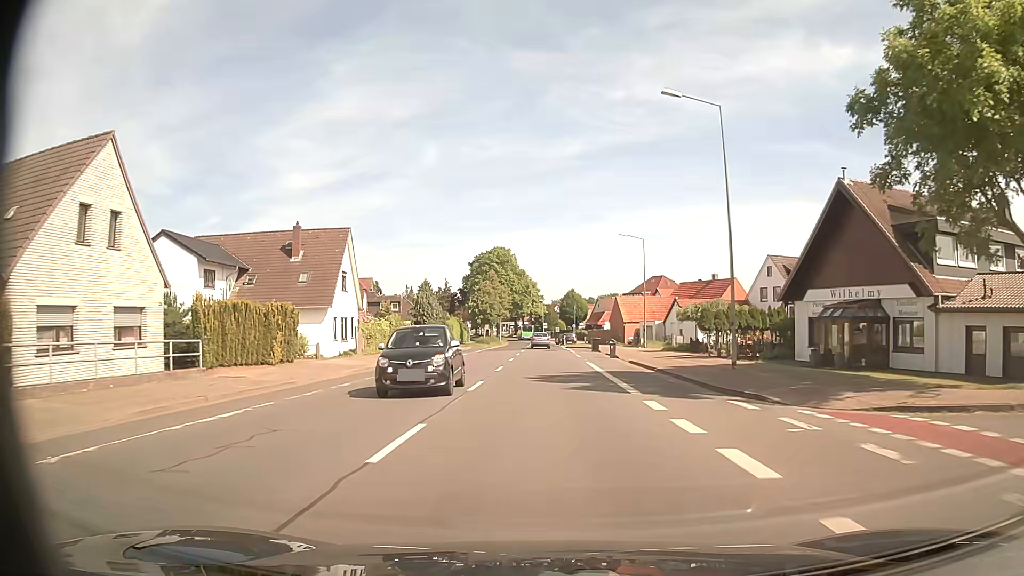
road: secondary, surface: asphalt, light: Day
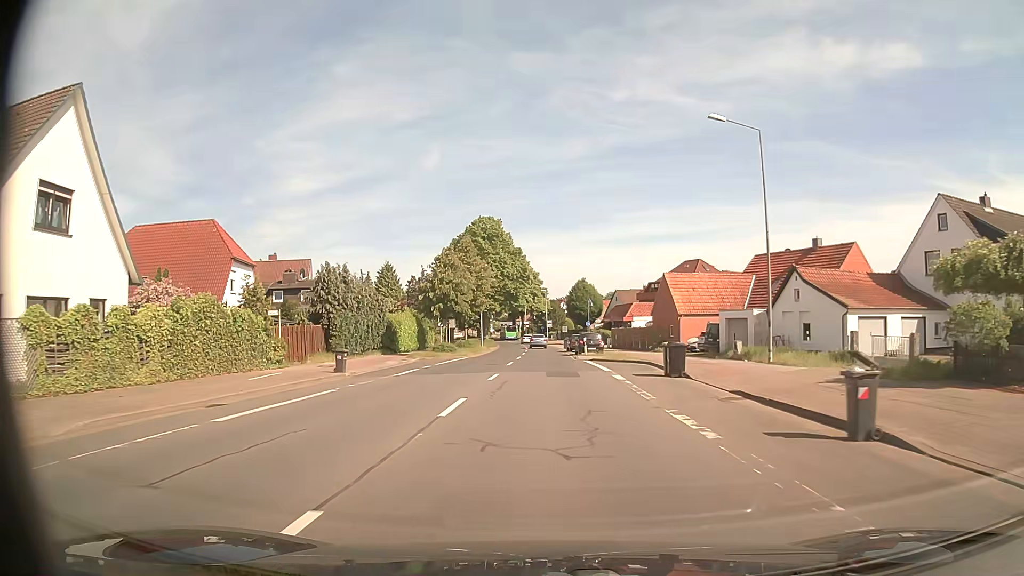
(-0.1, +31.8) m; 0°
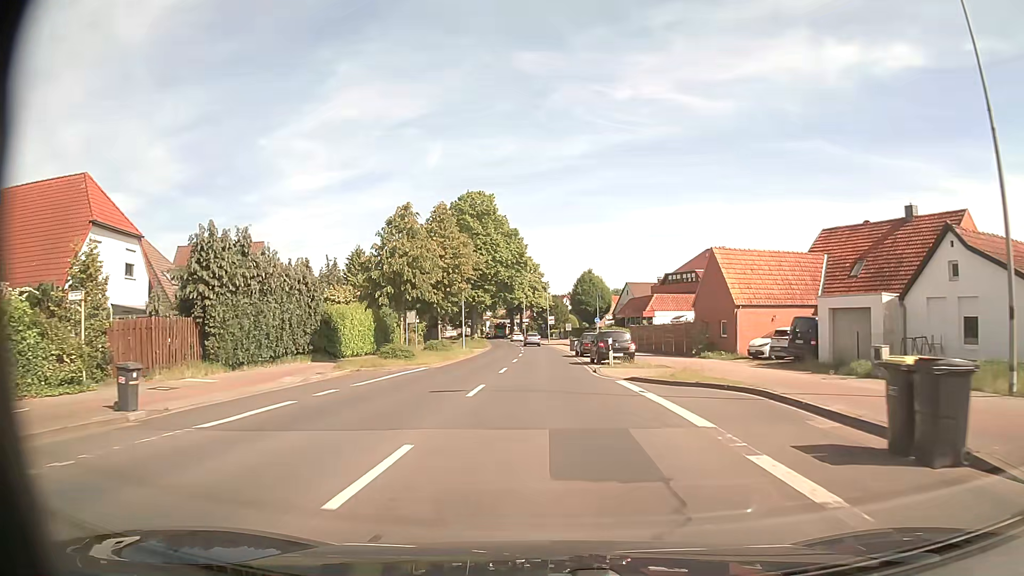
(0.0, +14.9) m; 0°
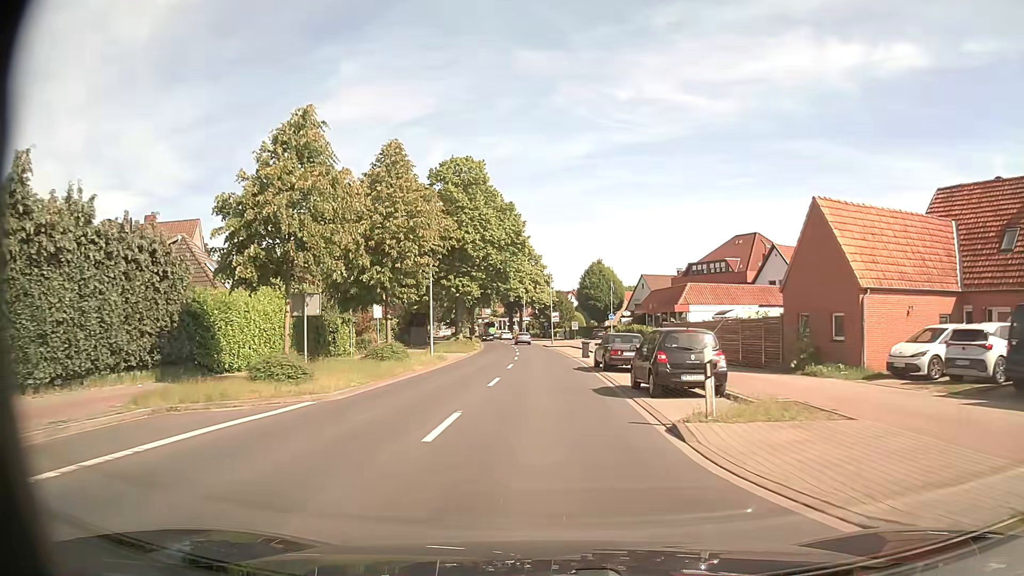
(0.0, +14.5) m; 0°
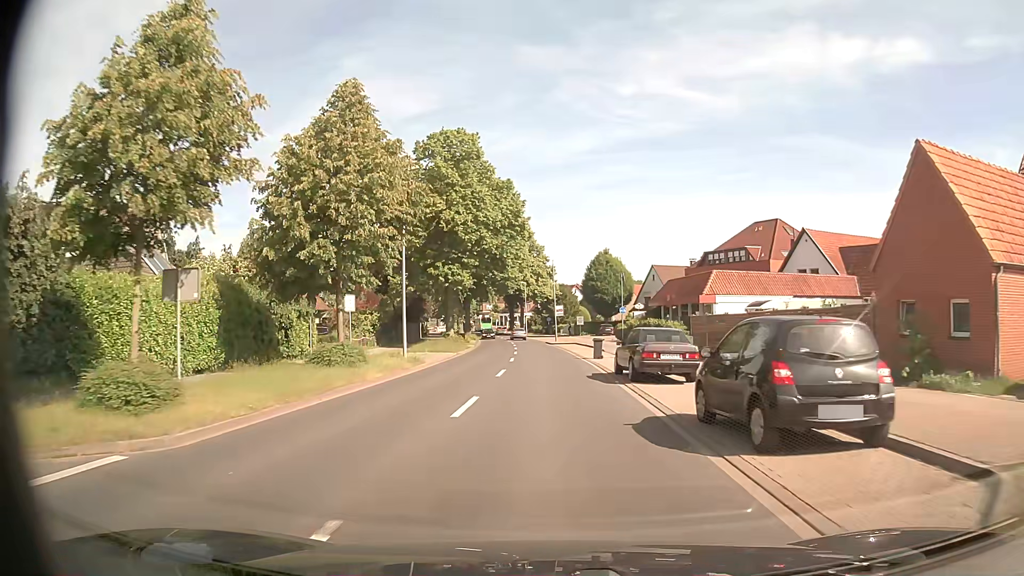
(0.0, +7.2) m; 0°
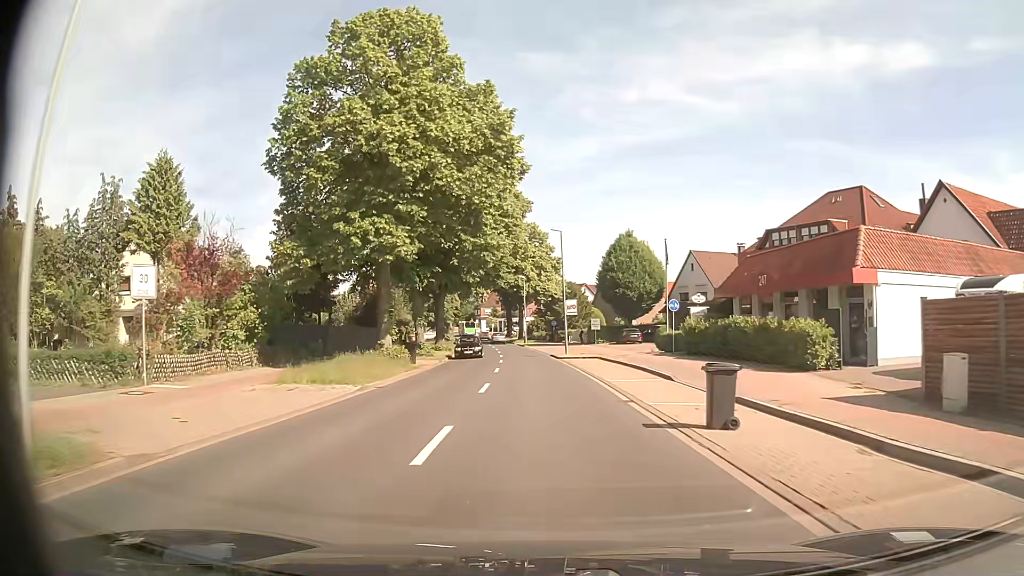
(-0.2, +21.4) m; -1°
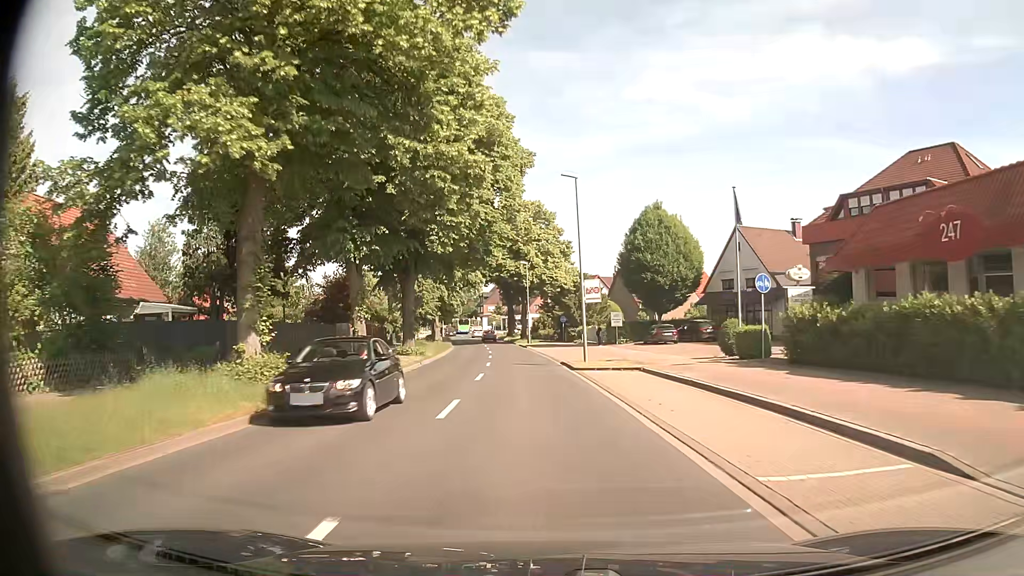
(-0.1, +14.3) m; -1°
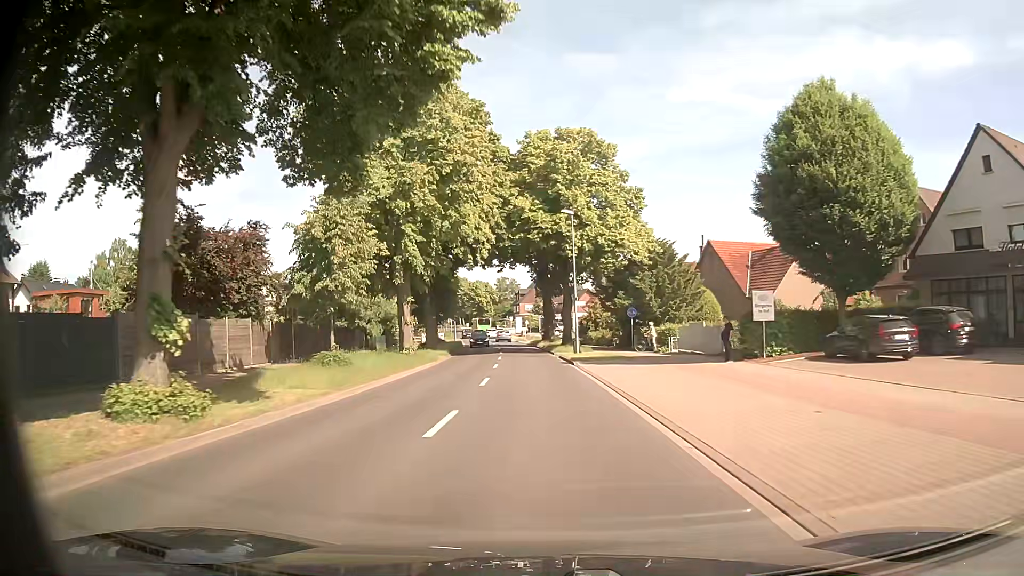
(-0.8, +28.6) m; -3°
(0, +10) (0, +20) (-1, +30) (-2, +40) (-2, +50) (-3, +60) (-5, +70) (-6, +80) (-7, +90) (-8, +100) m
